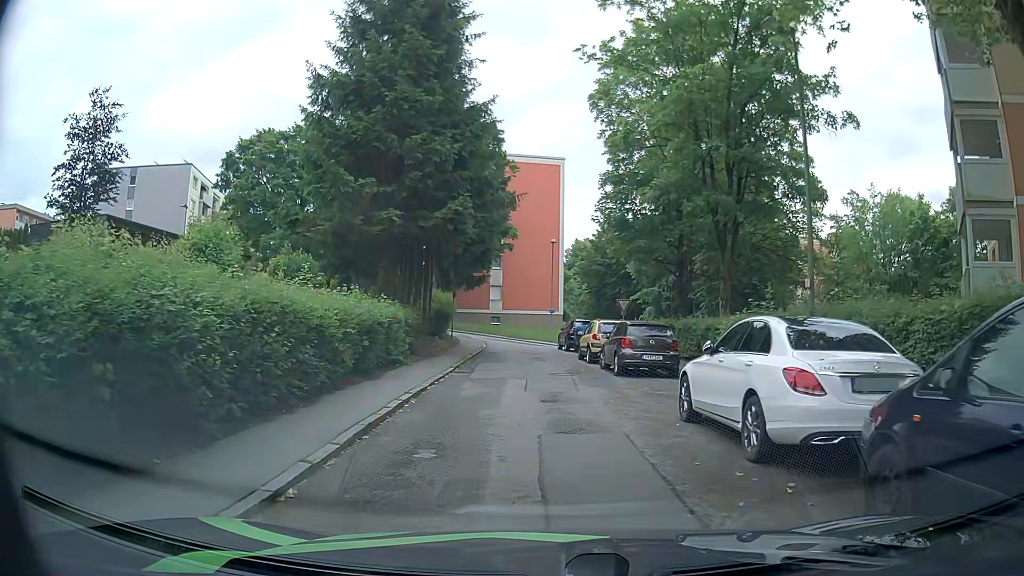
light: Day
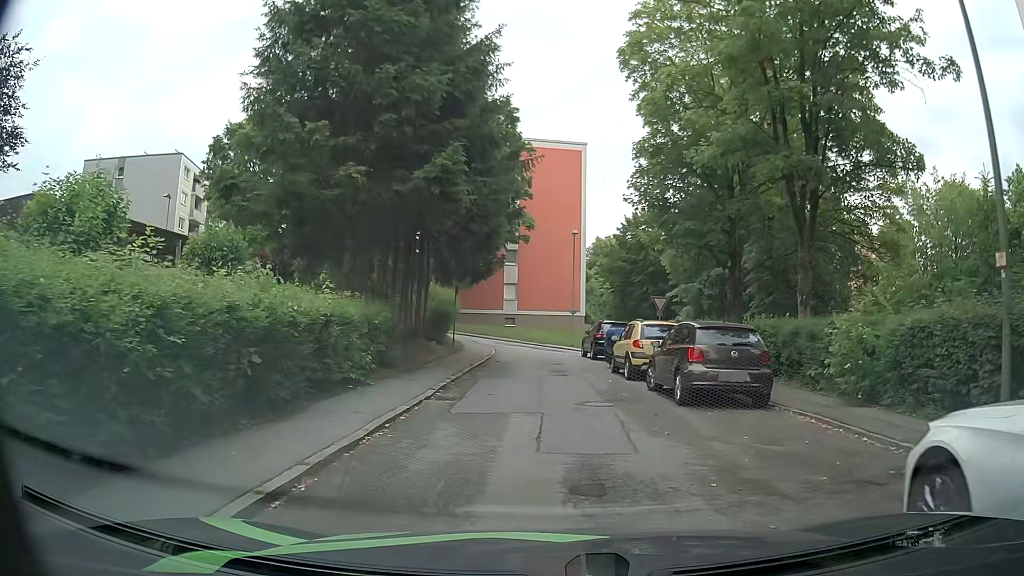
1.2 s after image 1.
(0.0, +6.1) m; -1°
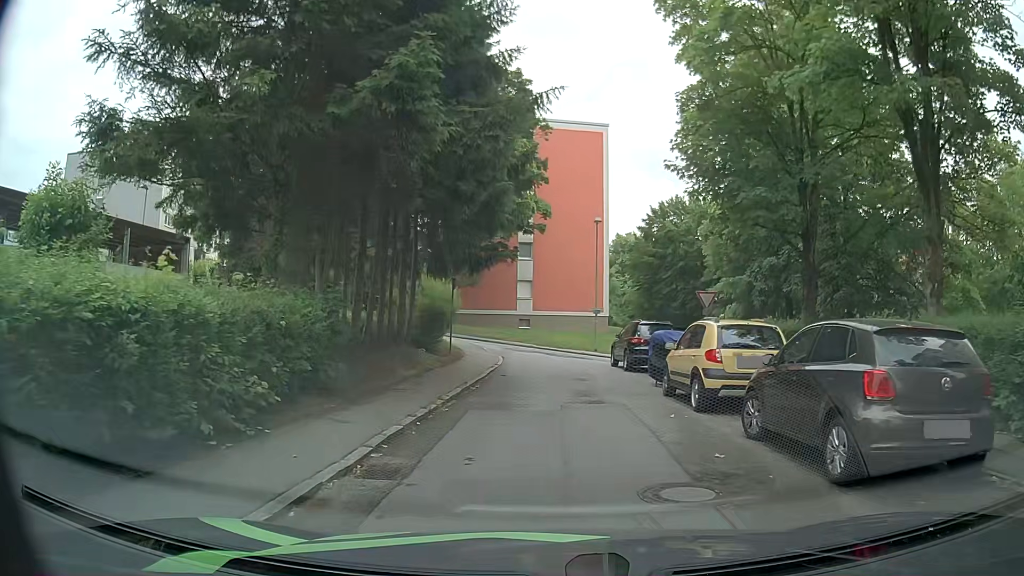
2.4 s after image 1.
(-0.1, +6.0) m; -3°
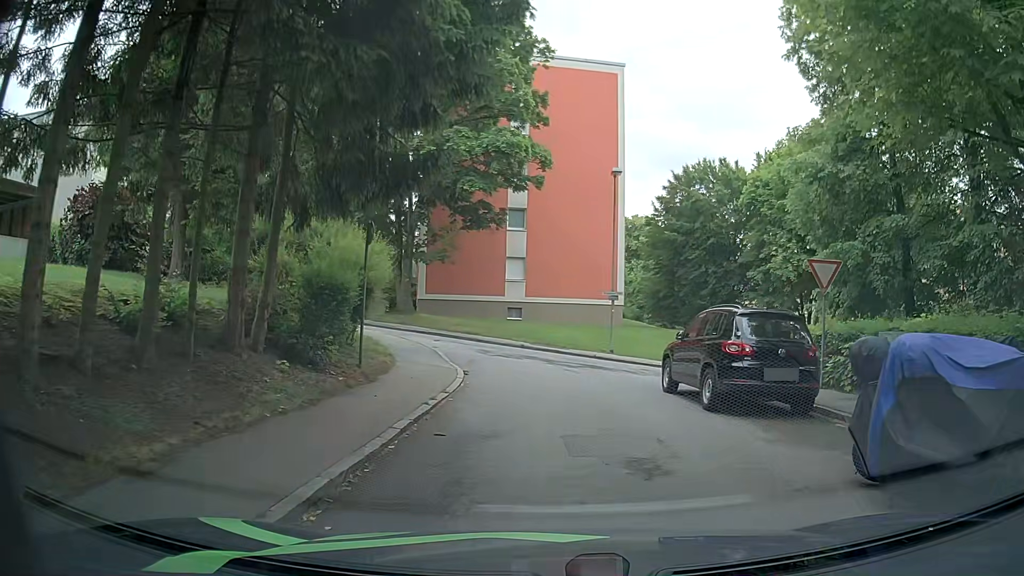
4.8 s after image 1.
(+0.1, +11.1) m; +2°
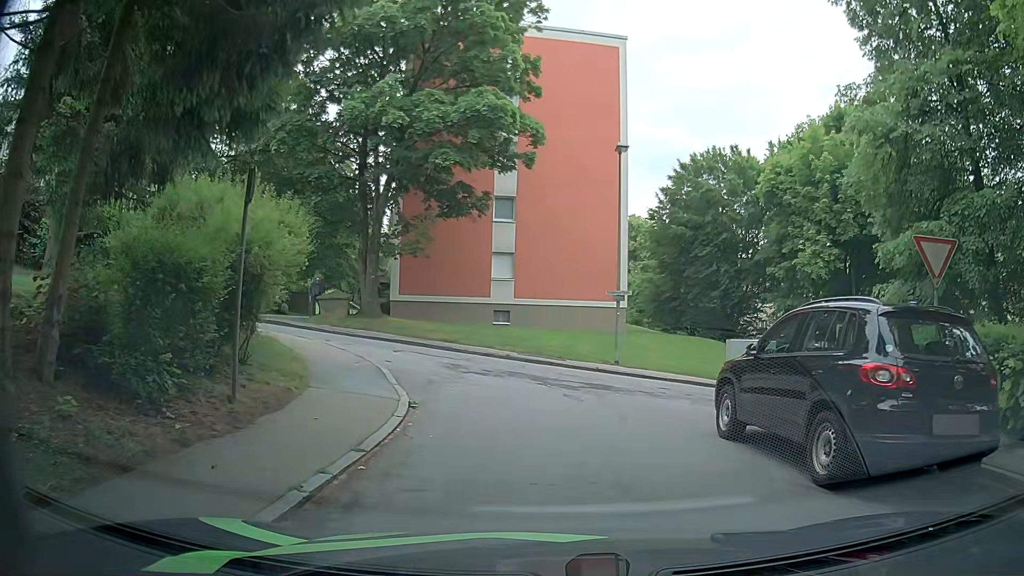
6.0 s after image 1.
(-0.1, +4.8) m; +1°
